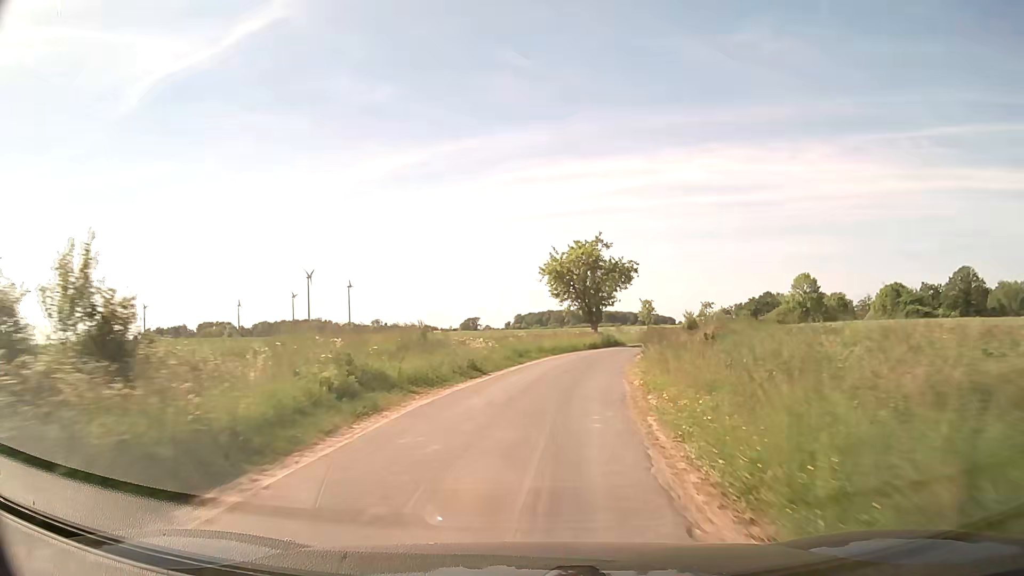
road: unclassified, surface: asphalt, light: Day
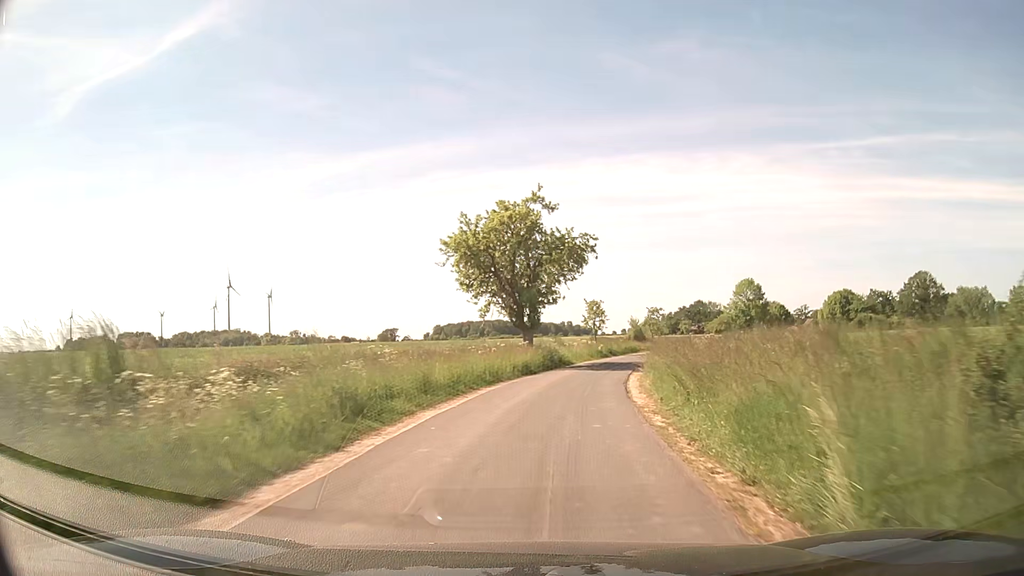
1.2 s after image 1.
(+0.9, +17.4) m; +6°
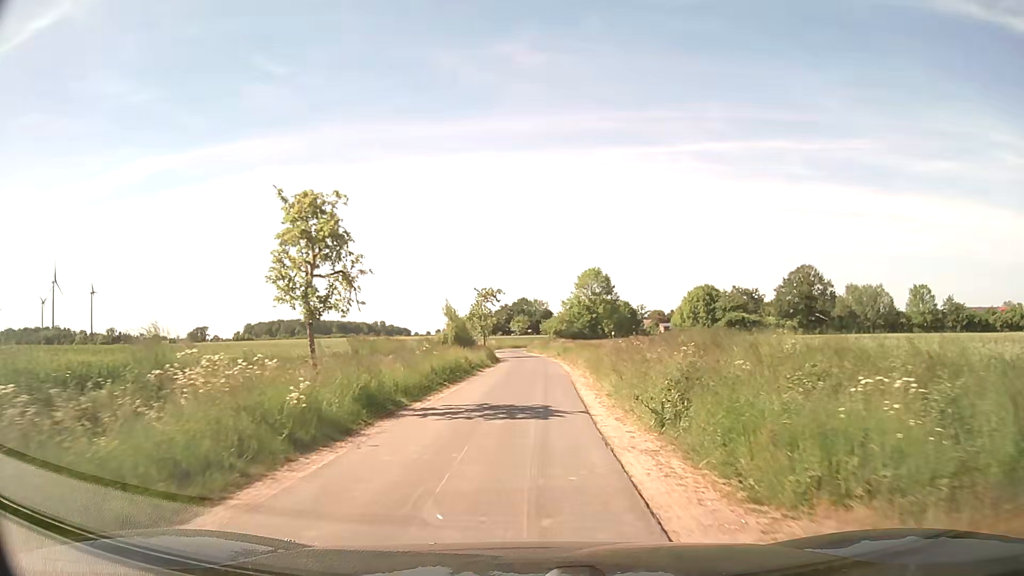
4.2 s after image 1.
(+5.1, +36.3) m; +16°
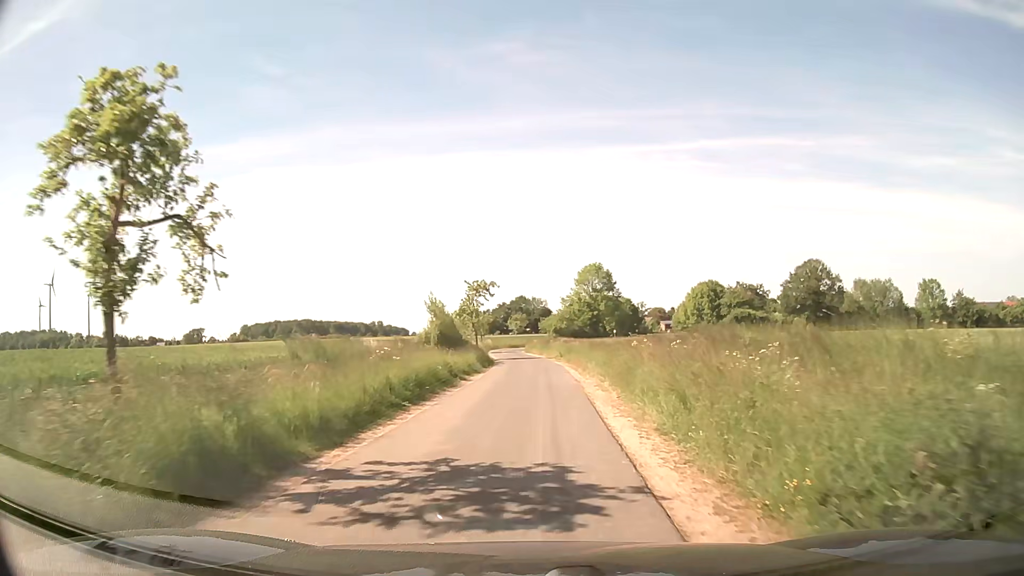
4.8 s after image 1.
(0.0, +6.4) m; +1°
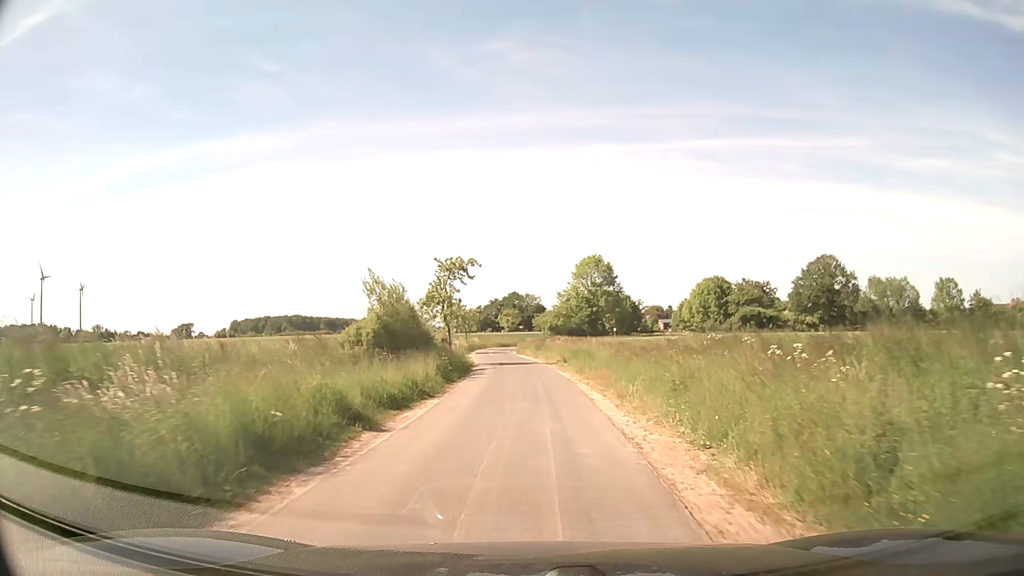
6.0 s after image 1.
(0.0, +12.3) m; +1°
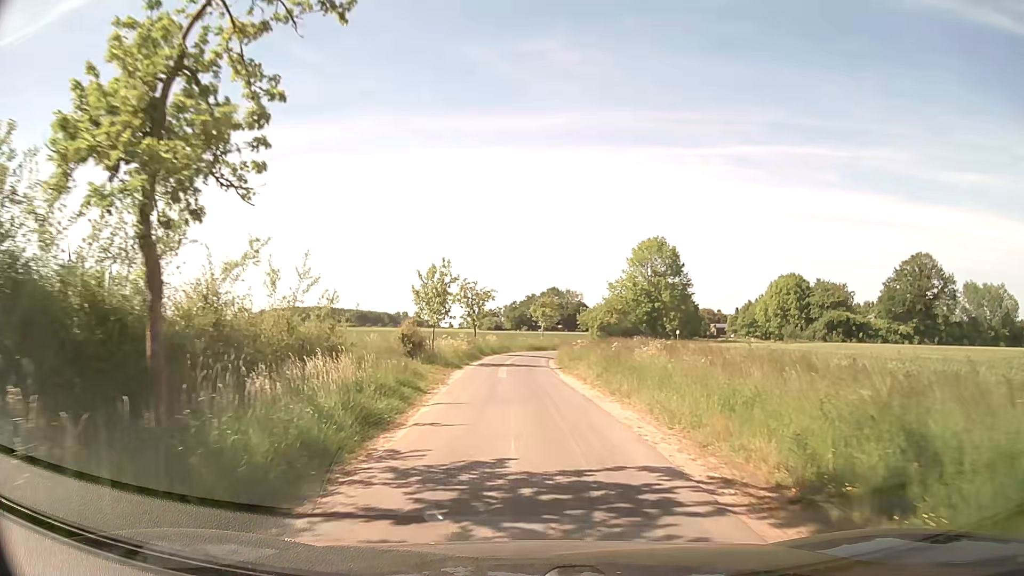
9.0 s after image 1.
(-0.8, +29.3) m; -4°
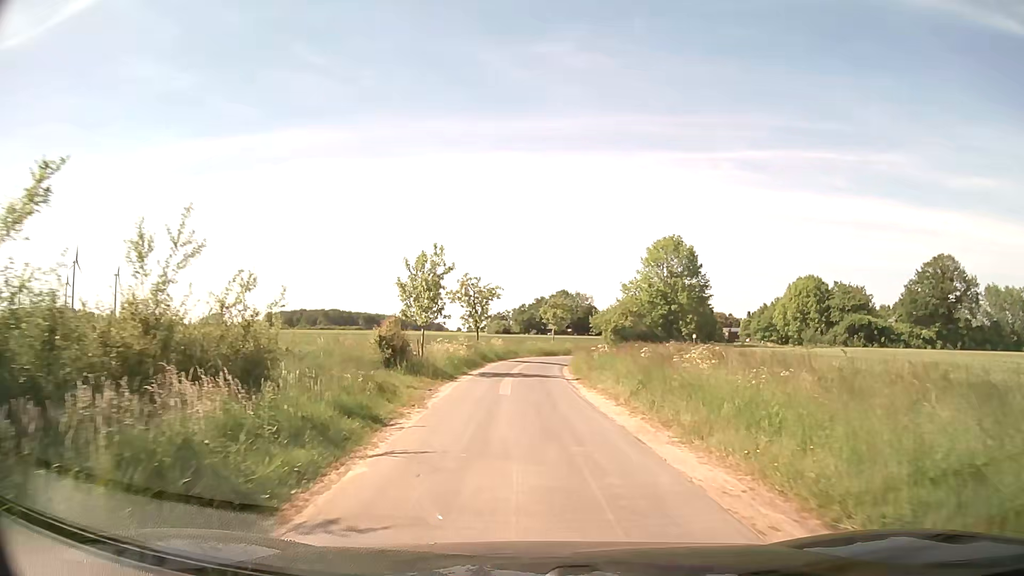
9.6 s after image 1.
(-0.1, +5.7) m; -1°
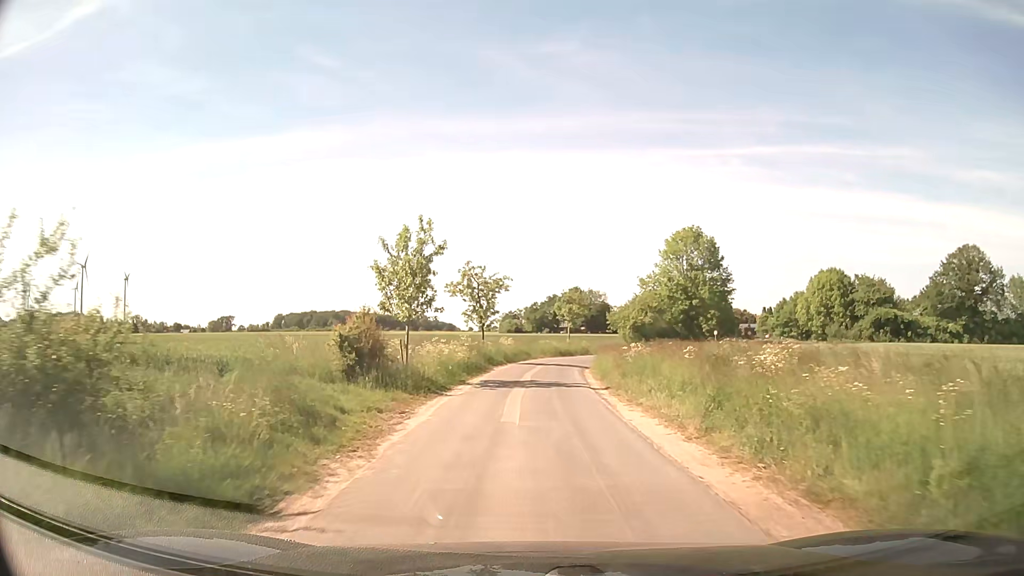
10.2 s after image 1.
(0.0, +5.8) m; -1°
